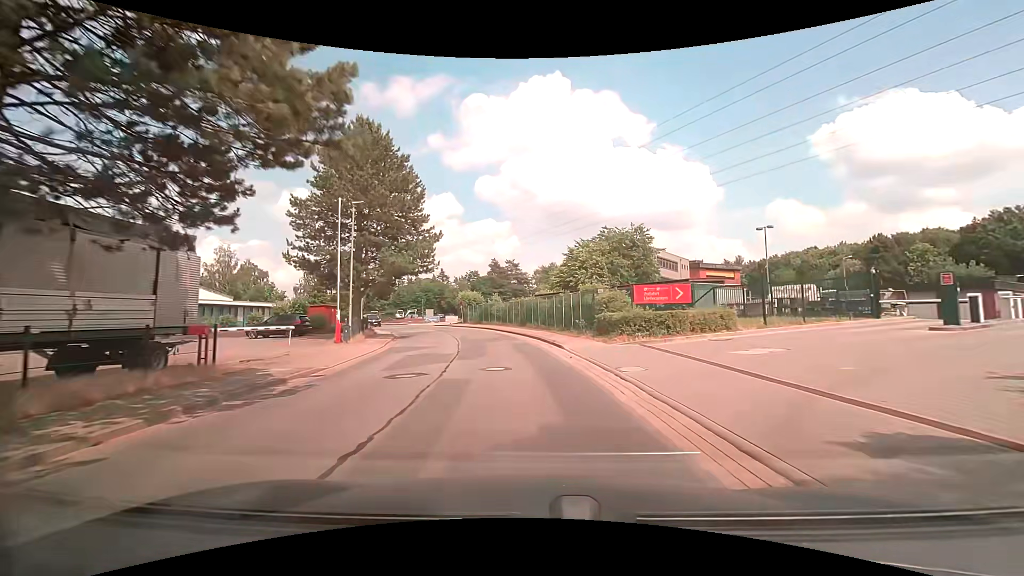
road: residential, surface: asphalt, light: Day
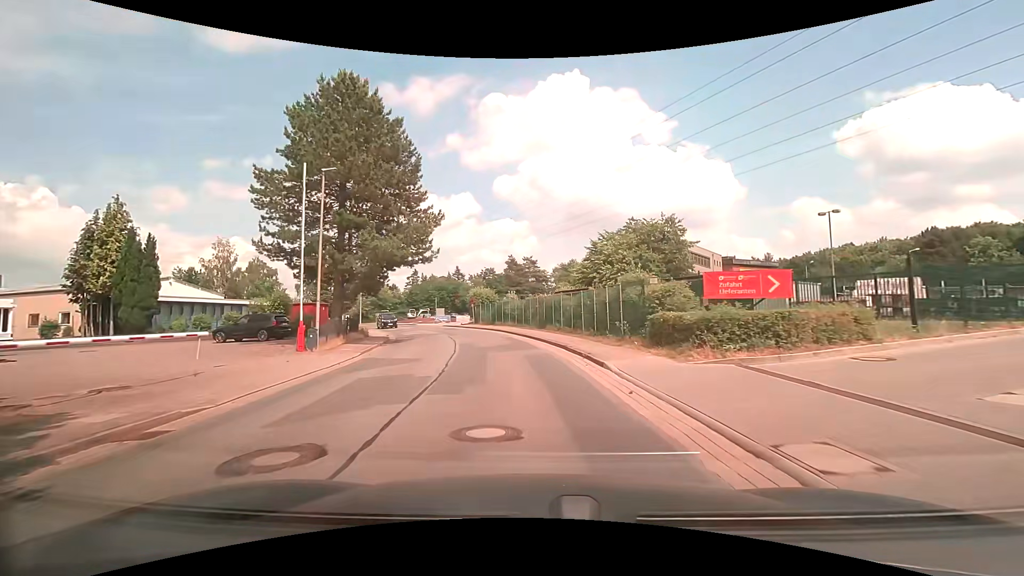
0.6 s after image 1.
(0.0, +6.5) m; -1°
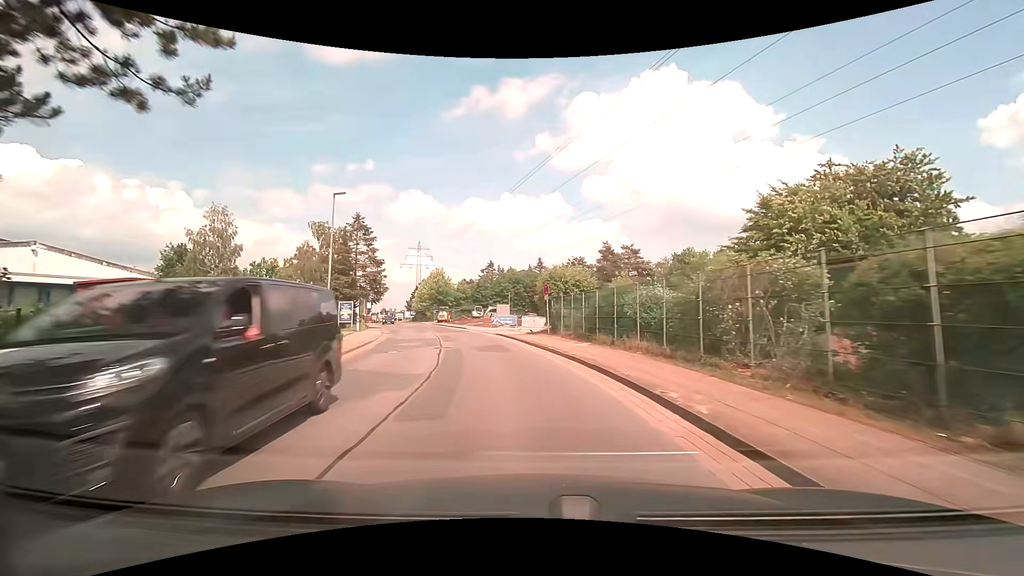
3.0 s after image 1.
(-2.2, +25.9) m; -10°
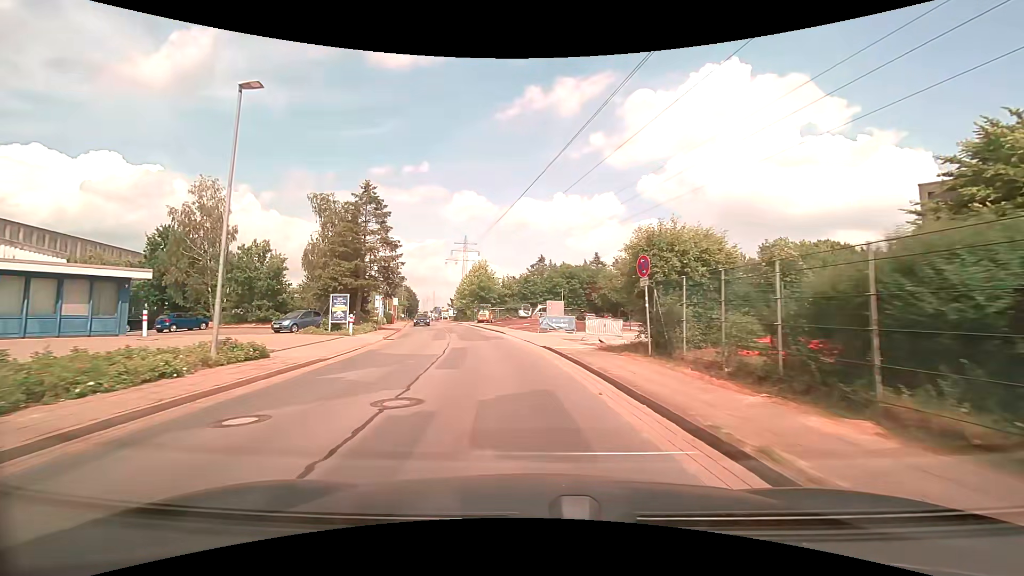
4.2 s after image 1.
(-0.7, +13.1) m; -6°
(0, +10) (-2, +20) (-3, +30) (-5, +40) (-8, +49) (-10, +59) (-12, +69) (-15, +78) (-17, +88) (-20, +98) m
